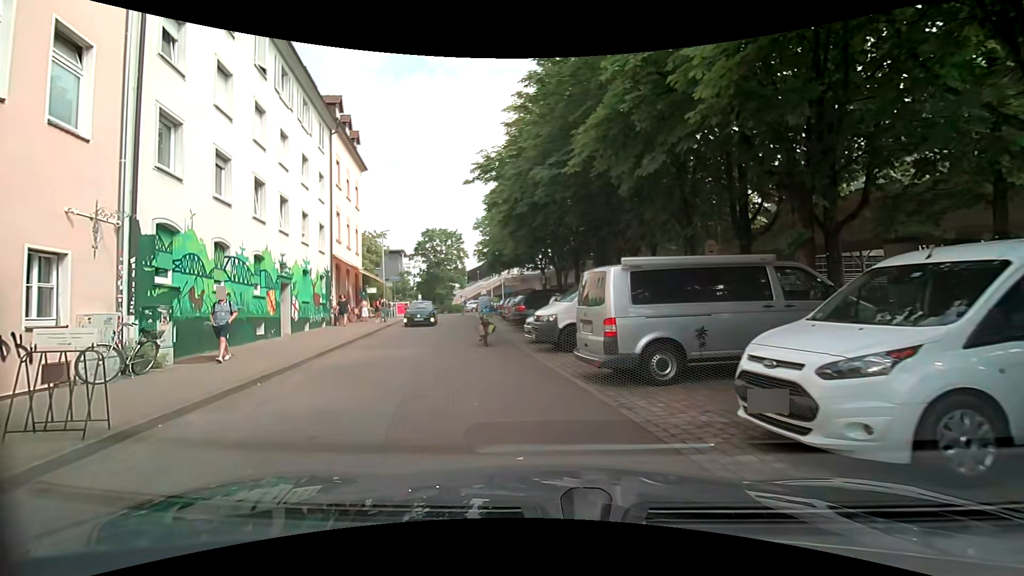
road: residential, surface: paving_stones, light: Day
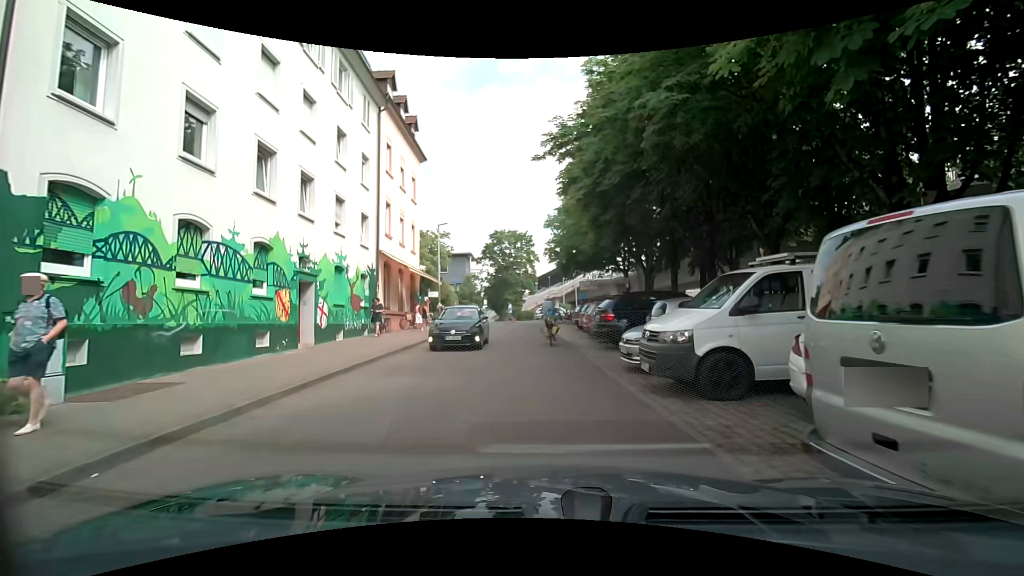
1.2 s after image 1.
(-0.5, +5.5) m; -9°
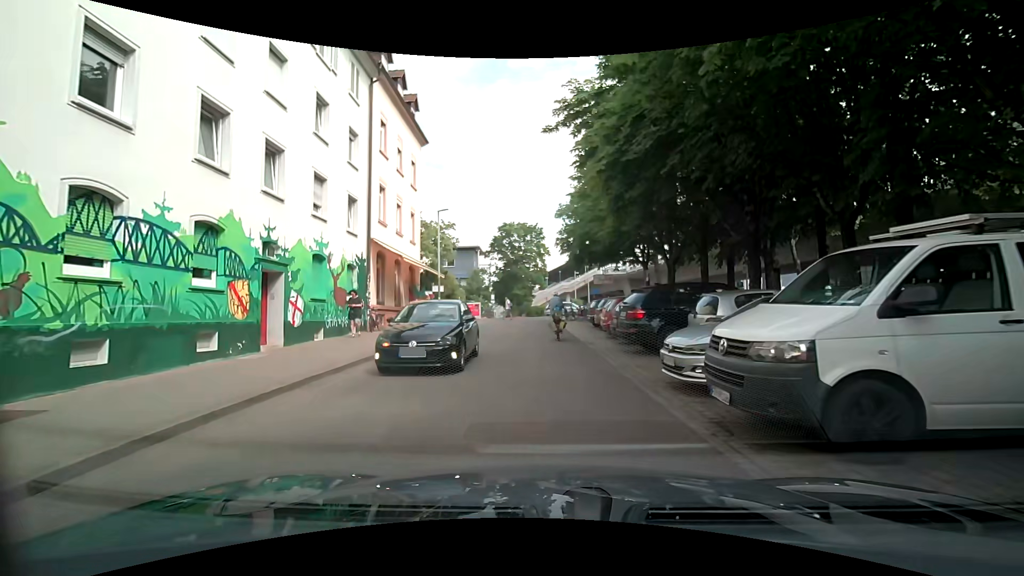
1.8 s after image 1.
(-0.1, +2.9) m; -2°
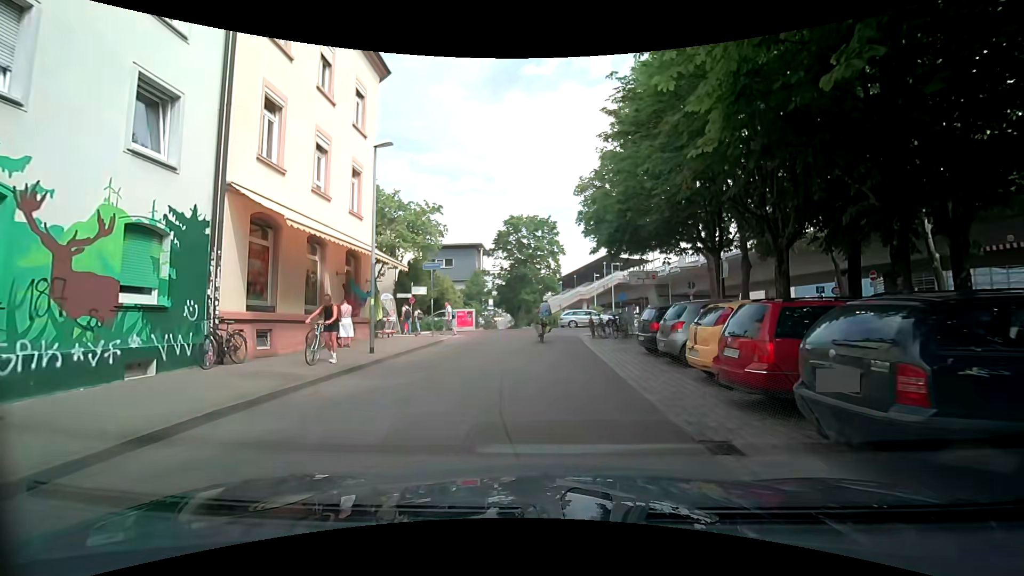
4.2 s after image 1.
(-0.5, +11.2) m; -3°
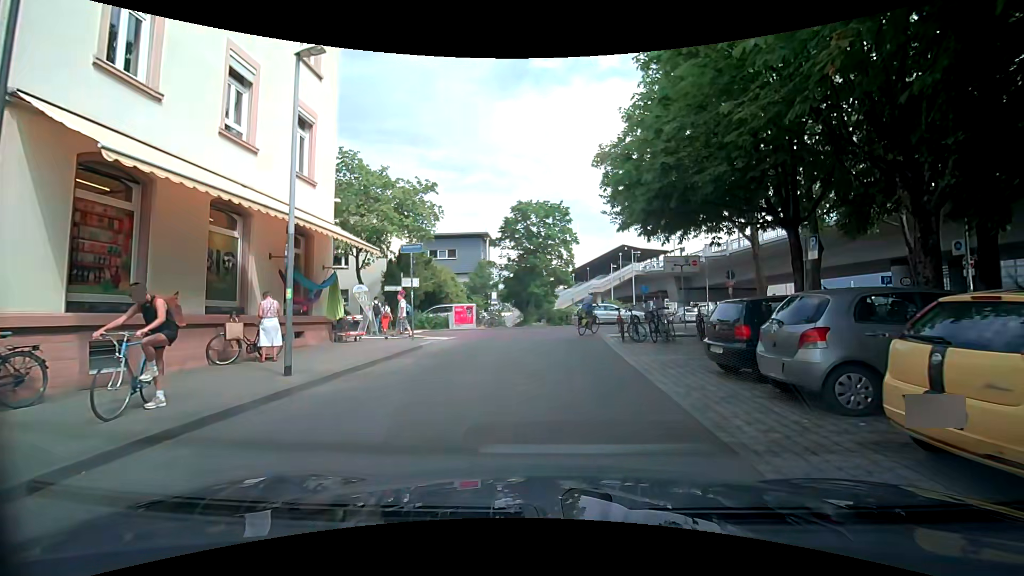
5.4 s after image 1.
(-0.2, +5.2) m; -3°
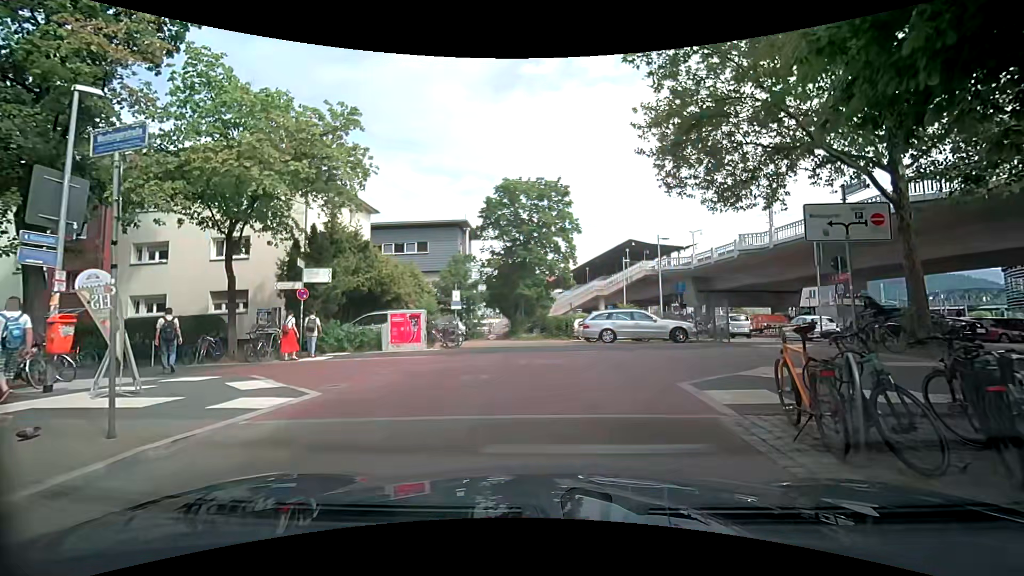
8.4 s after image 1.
(+0.1, +11.9) m; -1°
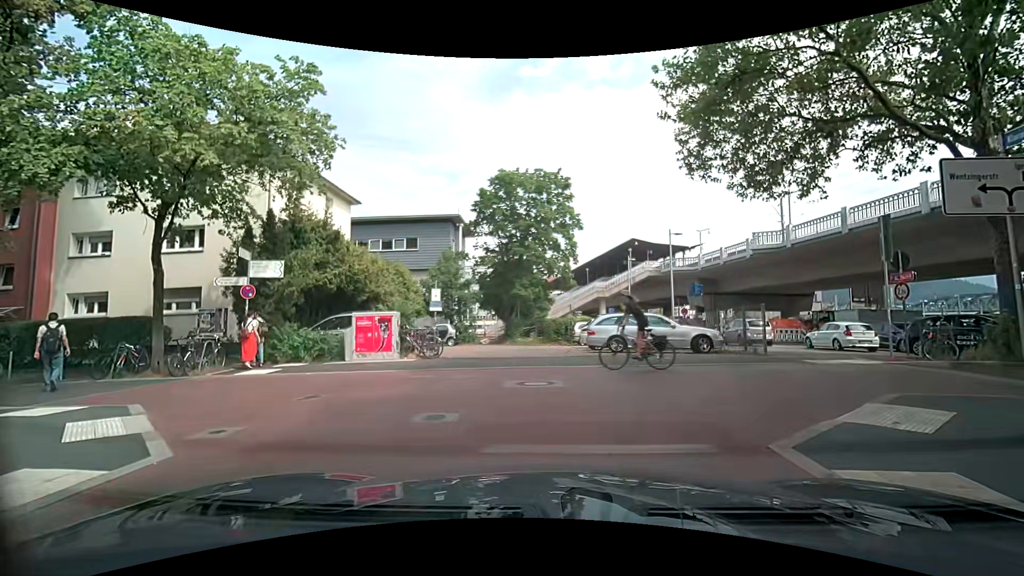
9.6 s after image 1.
(0.0, +3.2) m; 0°
